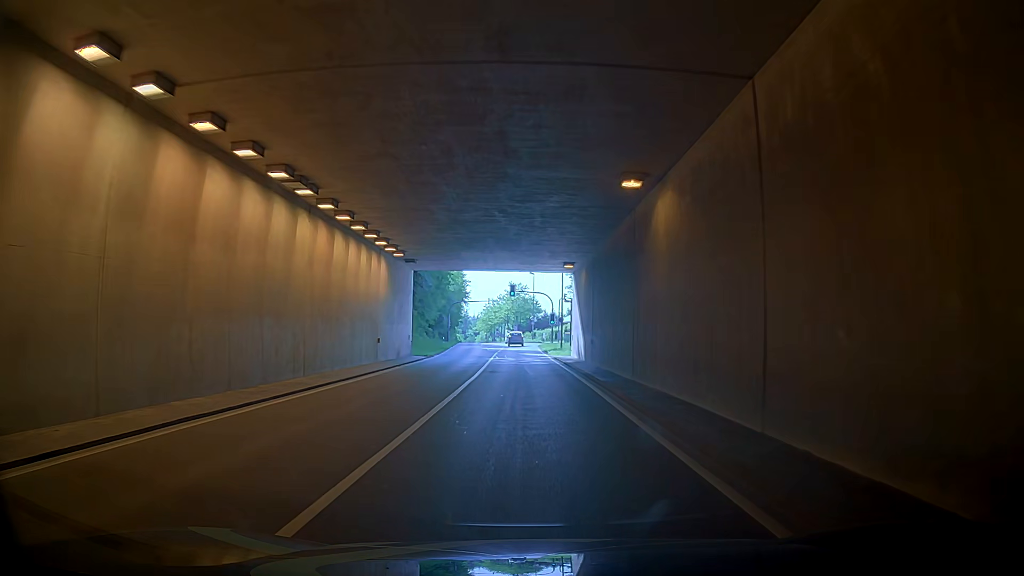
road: secondary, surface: asphalt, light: Day
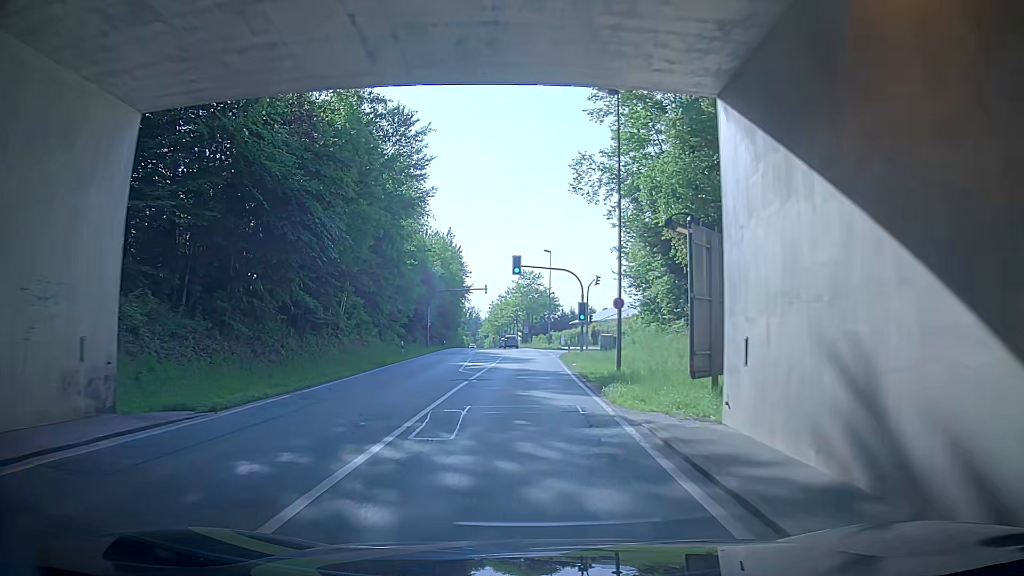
(0.0, +29.2) m; 0°
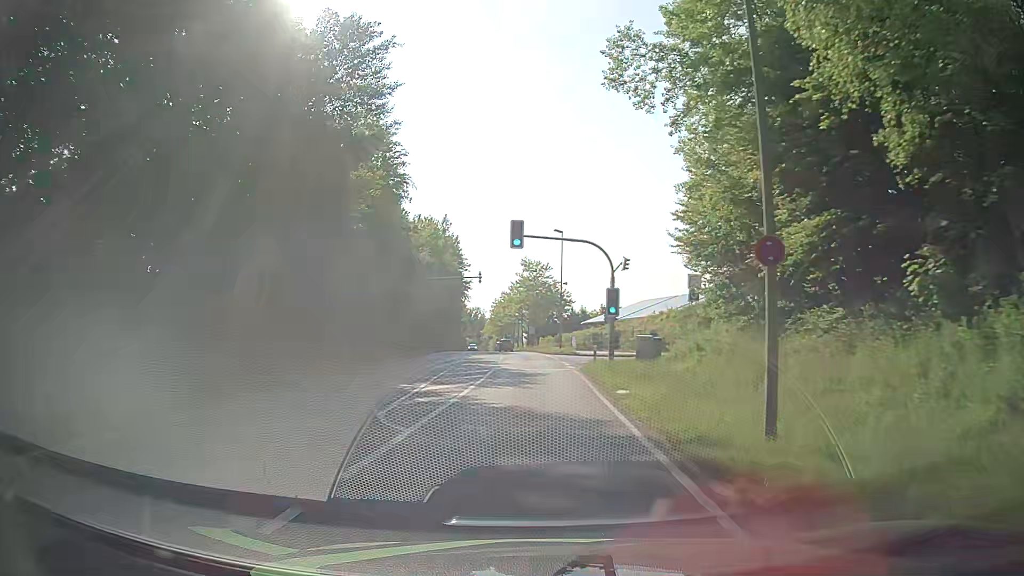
(+0.1, +14.5) m; 0°
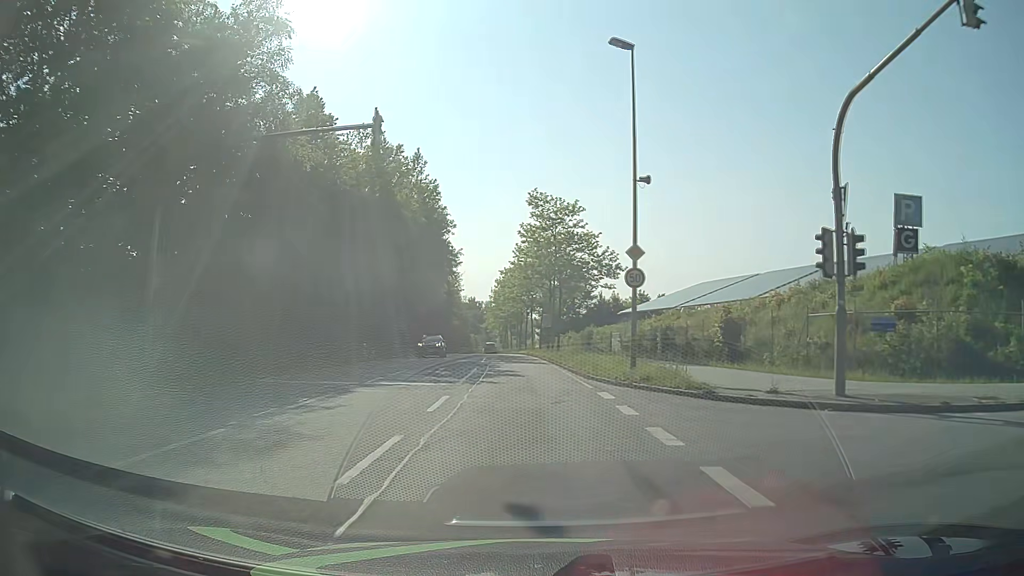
(+1.3, +37.1) m; +1°
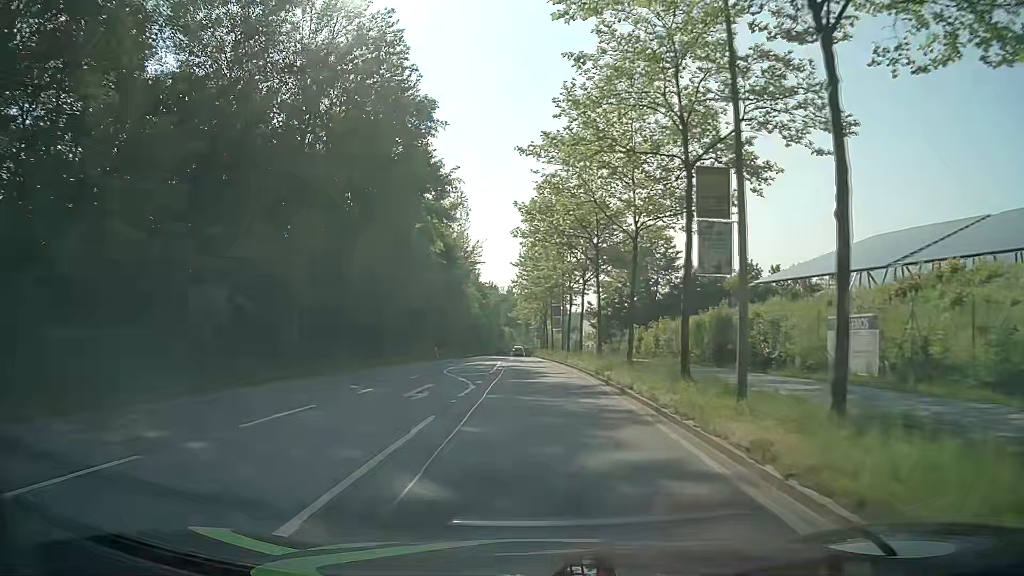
(-1.1, +39.3) m; -3°
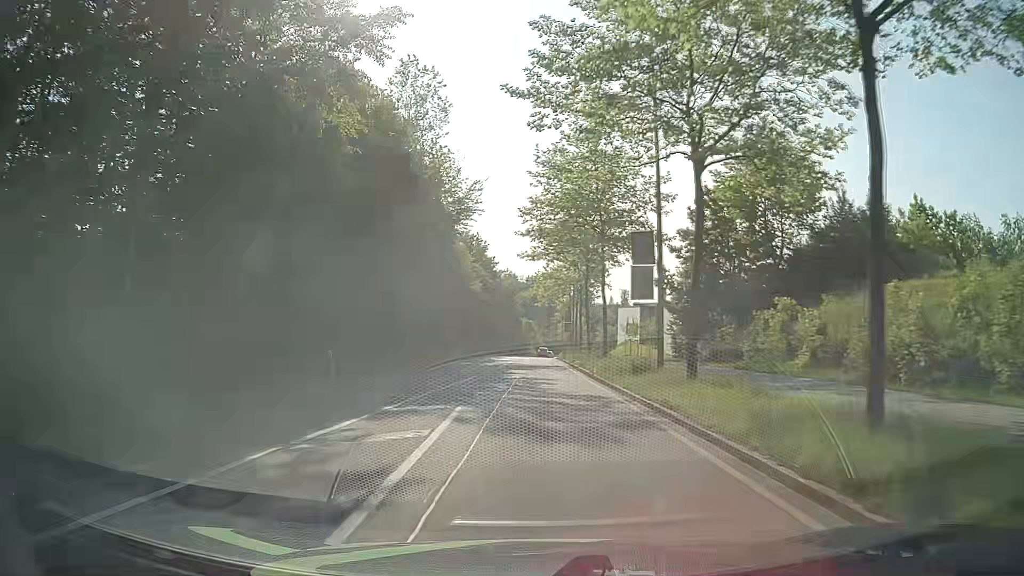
(-0.5, +32.6) m; -2°
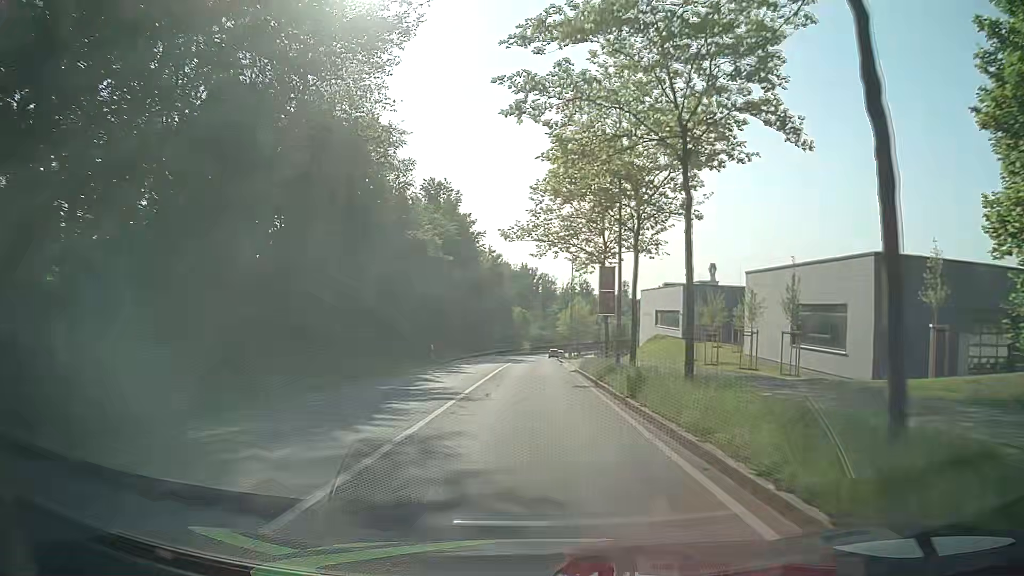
(+0.2, +33.0) m; 0°
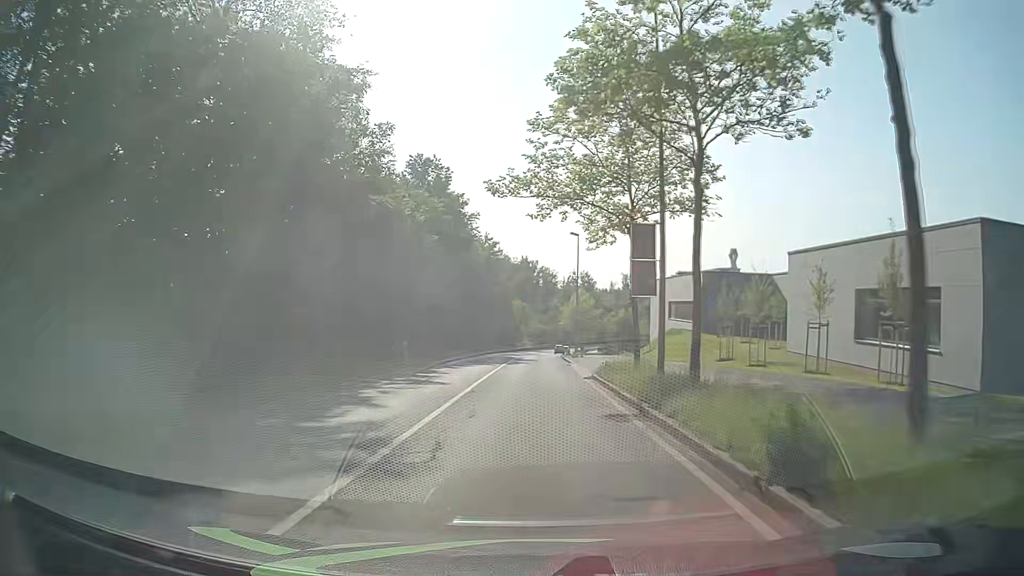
(+0.1, +8.3) m; 0°
(0, +10) (0, +20) (0, +30) (0, +40) (0, +50) (+1, +60) (+1, +70) (+2, +80) (+2, +90) (+8, +98) m
